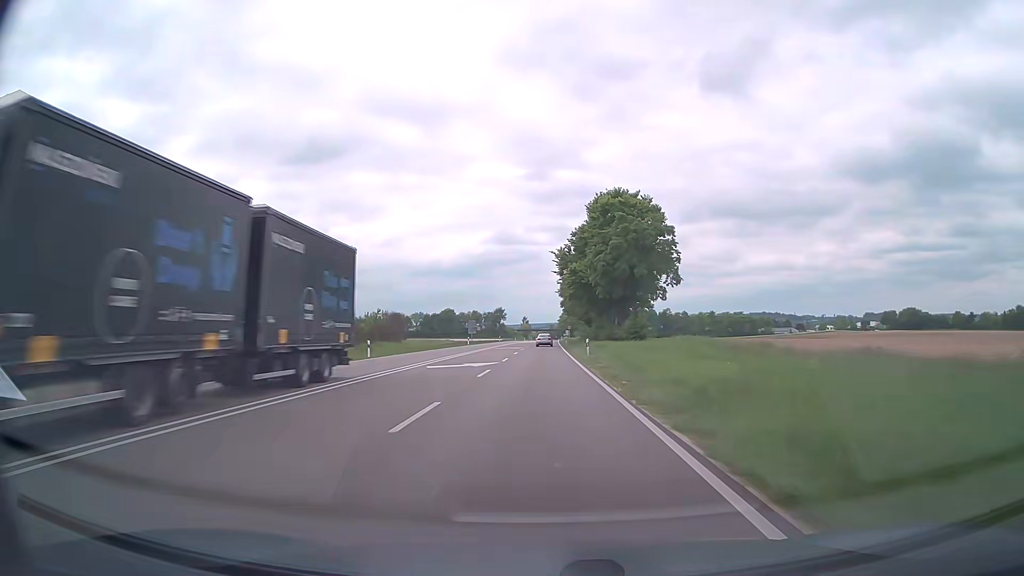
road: trunk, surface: asphalt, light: Day
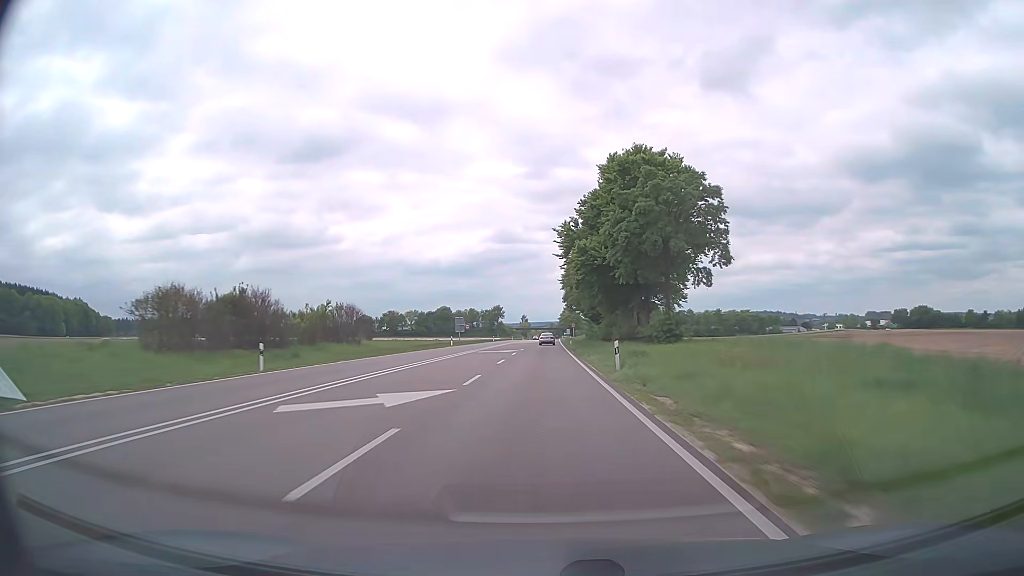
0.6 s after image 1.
(0.0, +15.9) m; 0°
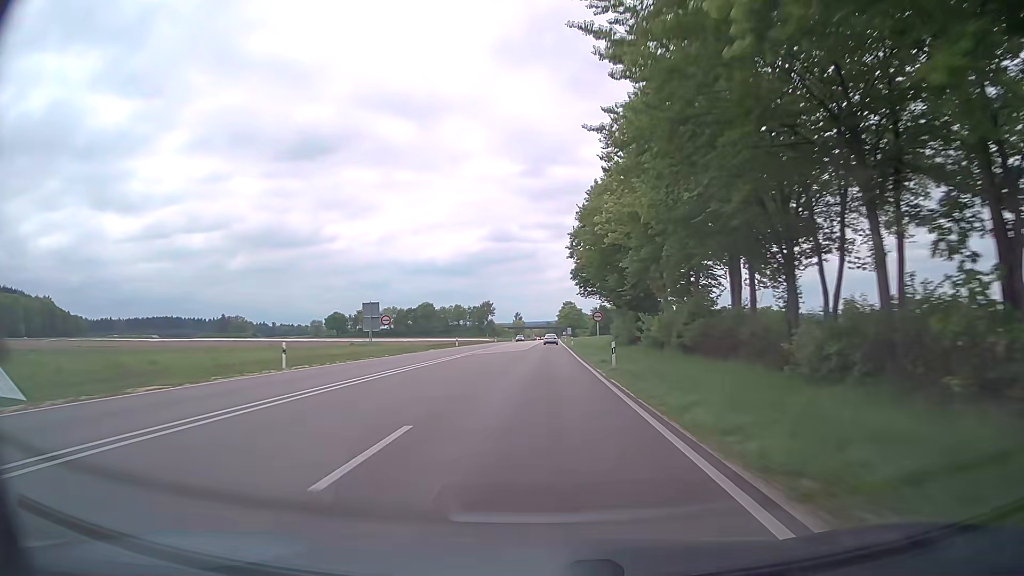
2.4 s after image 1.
(+0.1, +47.6) m; 0°
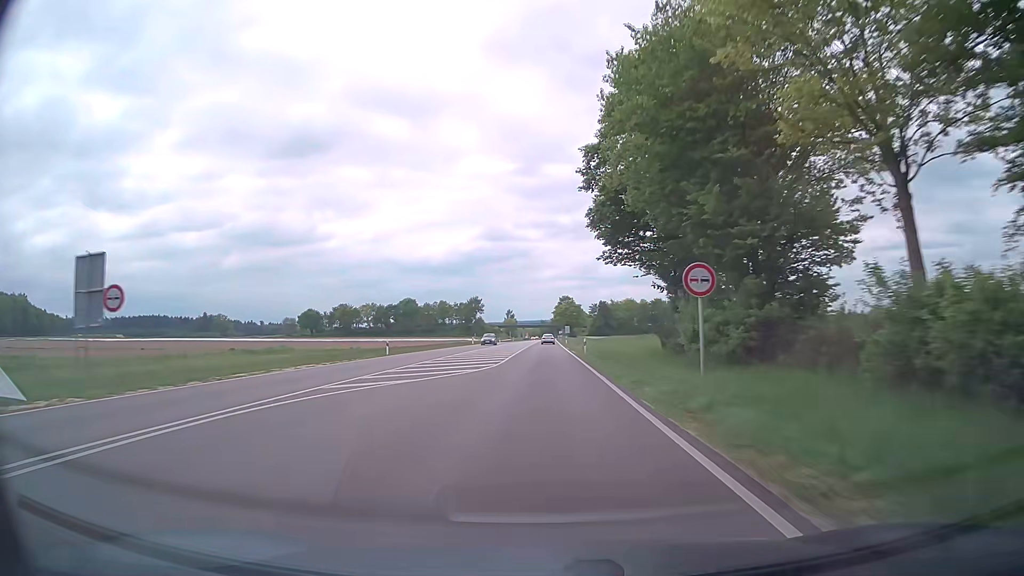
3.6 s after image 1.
(+0.2, +31.7) m; +1°
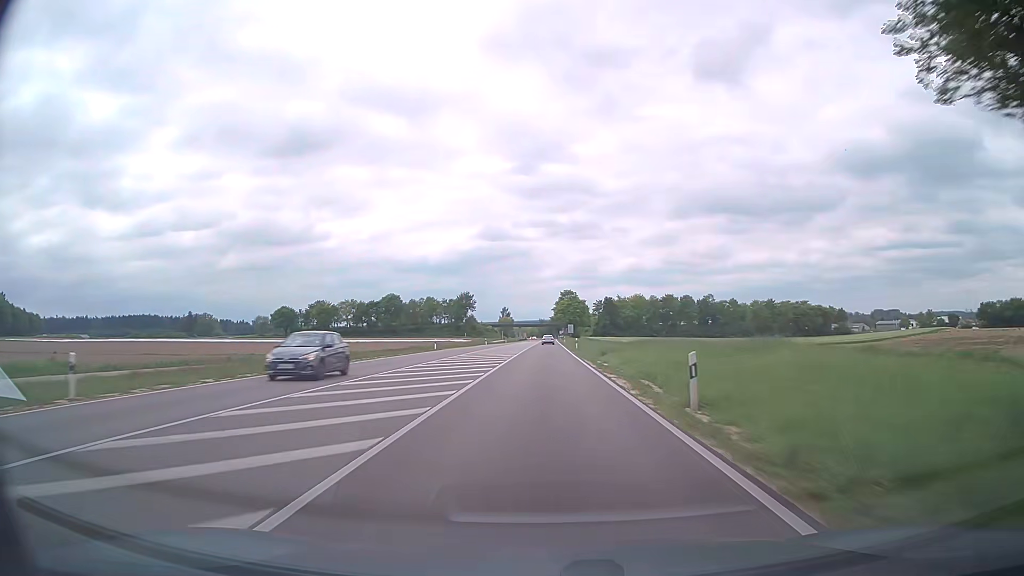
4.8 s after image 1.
(0.0, +31.7) m; 0°
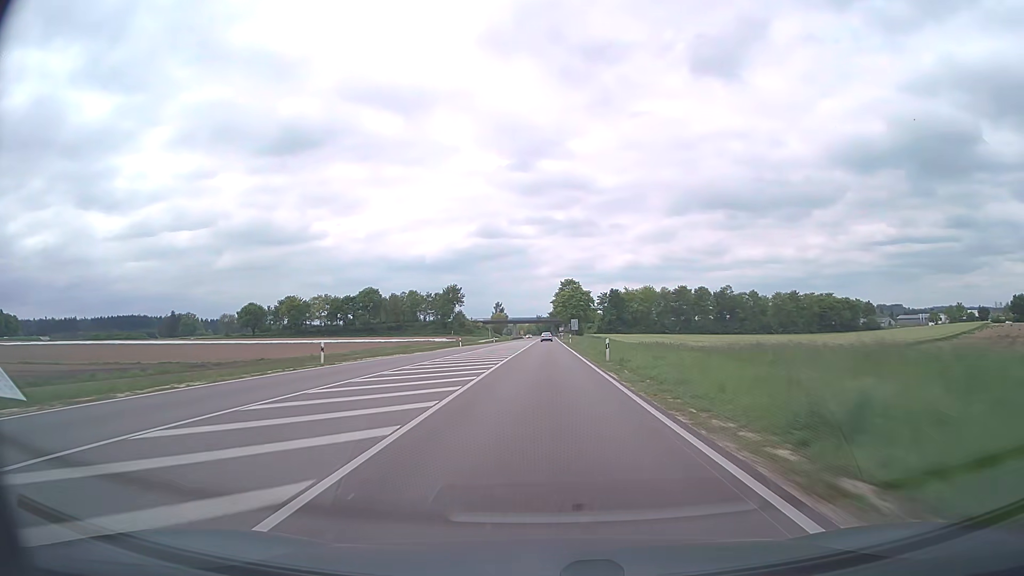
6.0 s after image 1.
(+0.1, +31.7) m; 0°
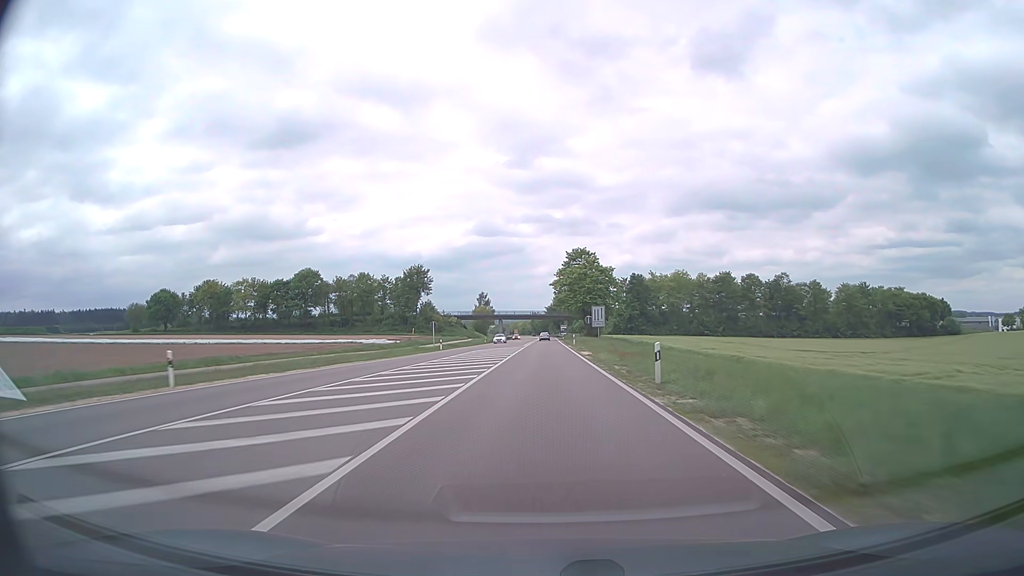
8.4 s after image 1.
(+0.2, +63.5) m; 0°
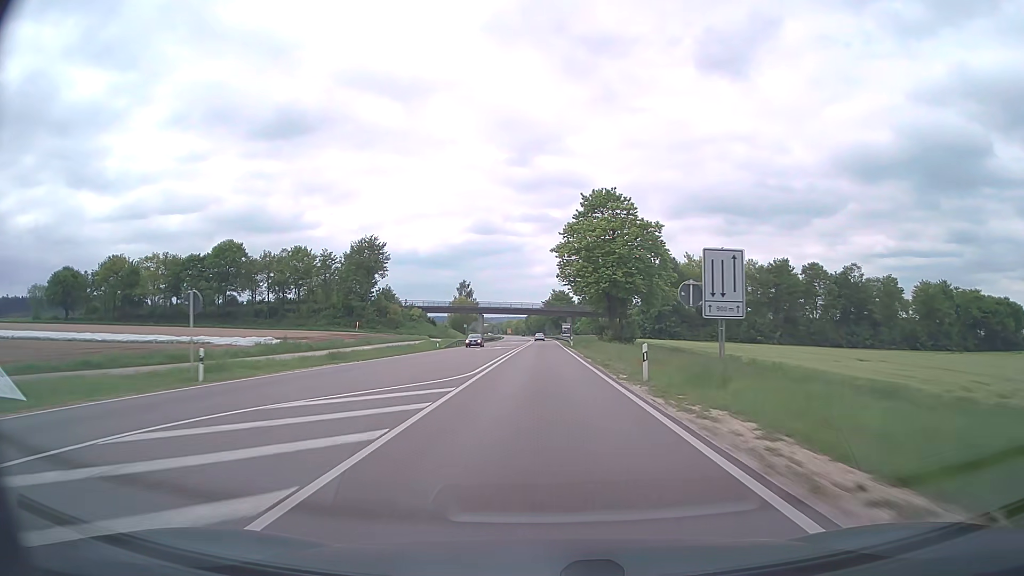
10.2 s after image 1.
(+0.1, +47.6) m; 0°
(0, +10) (0, +20) (0, +30) (0, +40) (0, +50) (0, +60) (0, +70) (0, +80) (0, +90) (0, +100) m
